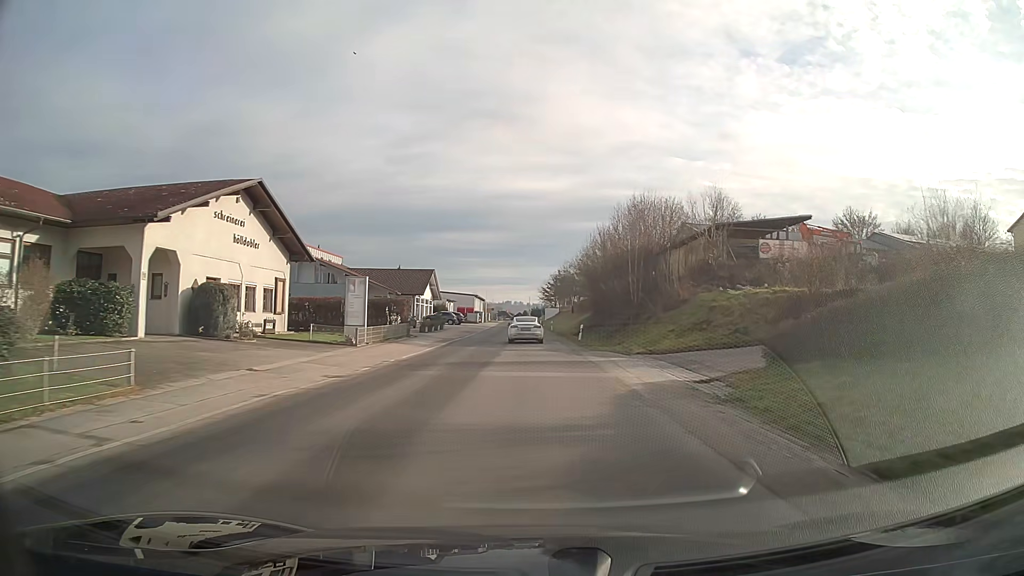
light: Day
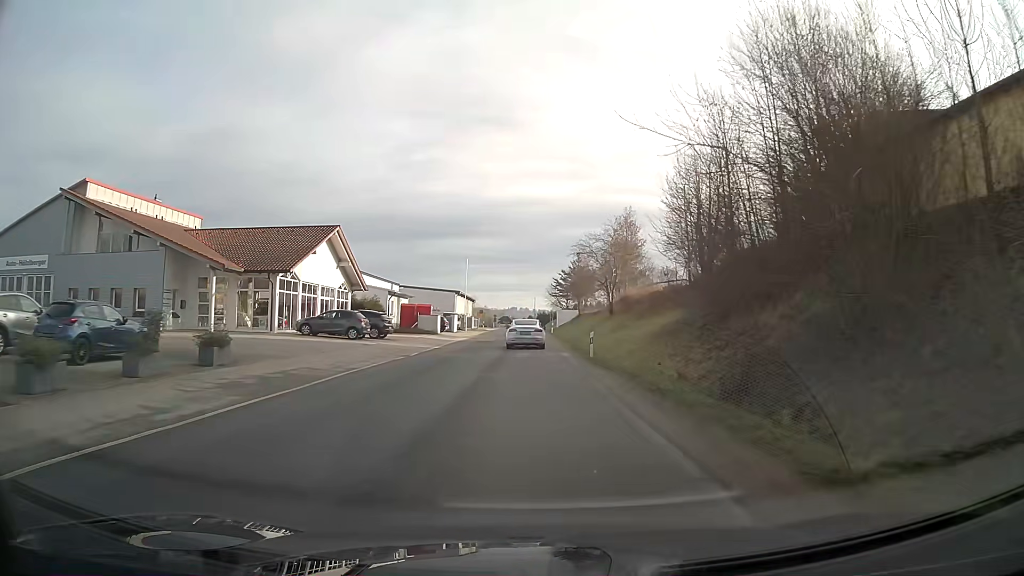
(-0.2, +44.4) m; -1°
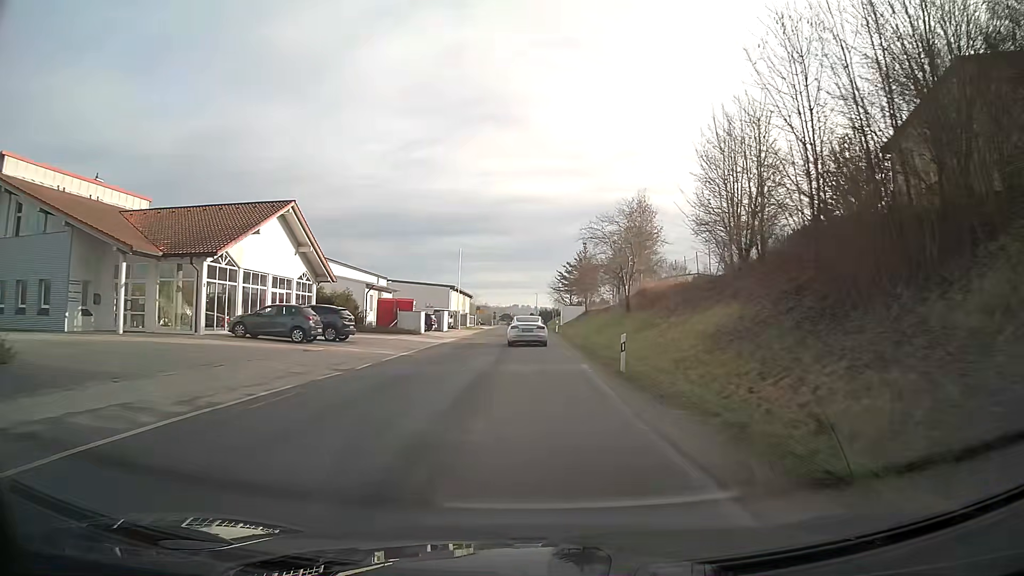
(0.0, +8.6) m; 0°
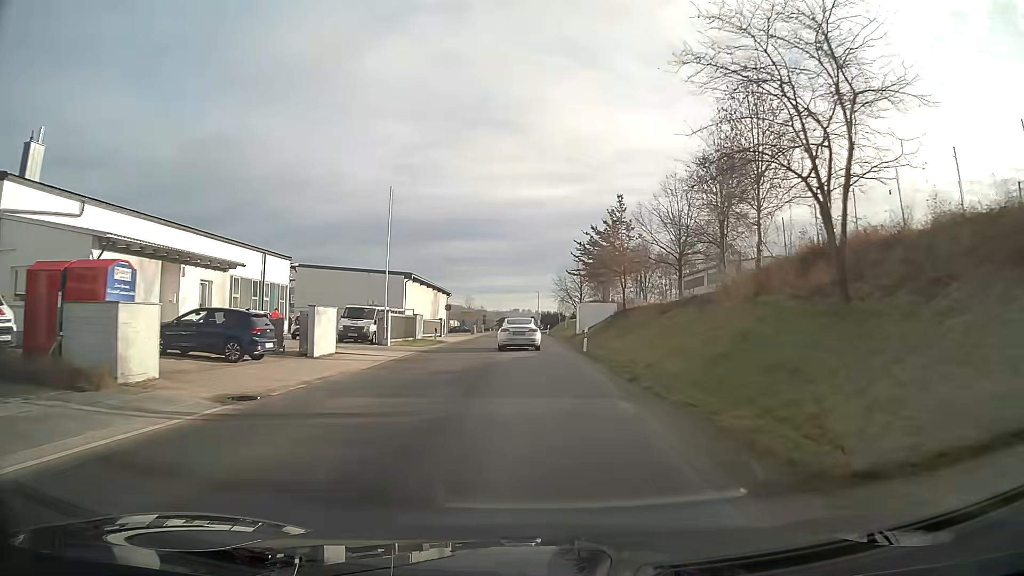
(-0.1, +33.3) m; 0°
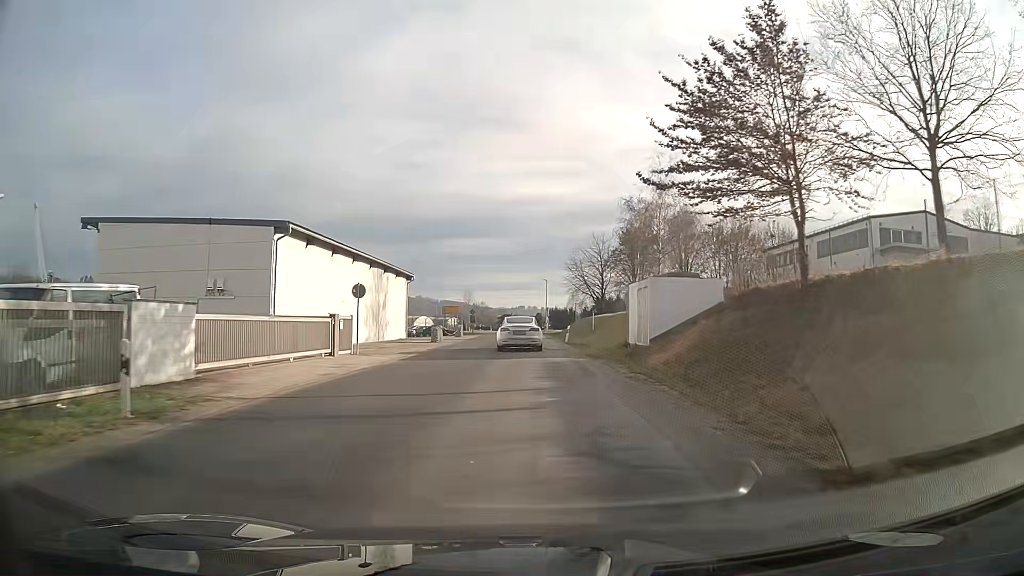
(0.0, +31.5) m; 0°
